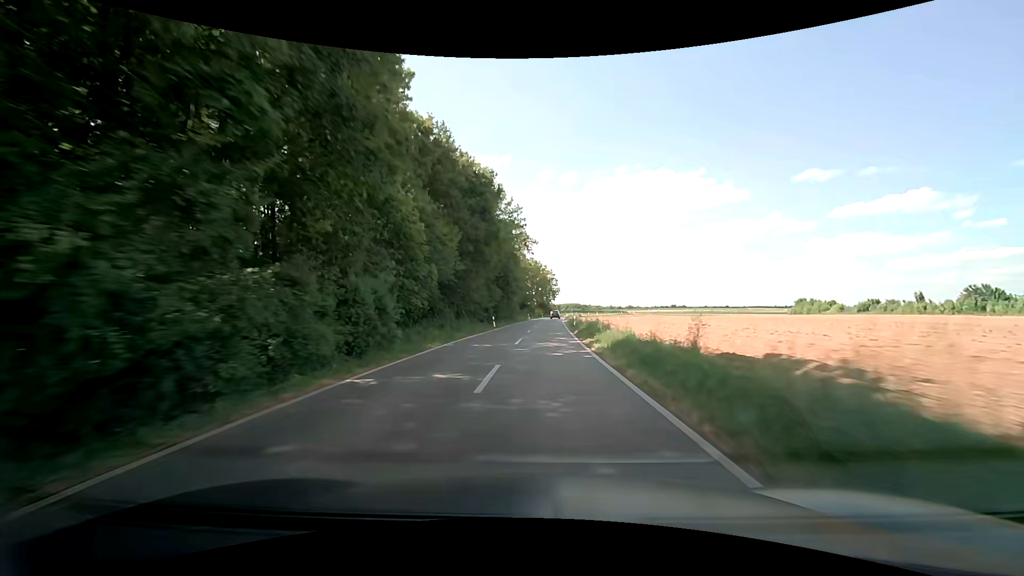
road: unclassified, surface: asphalt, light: Day
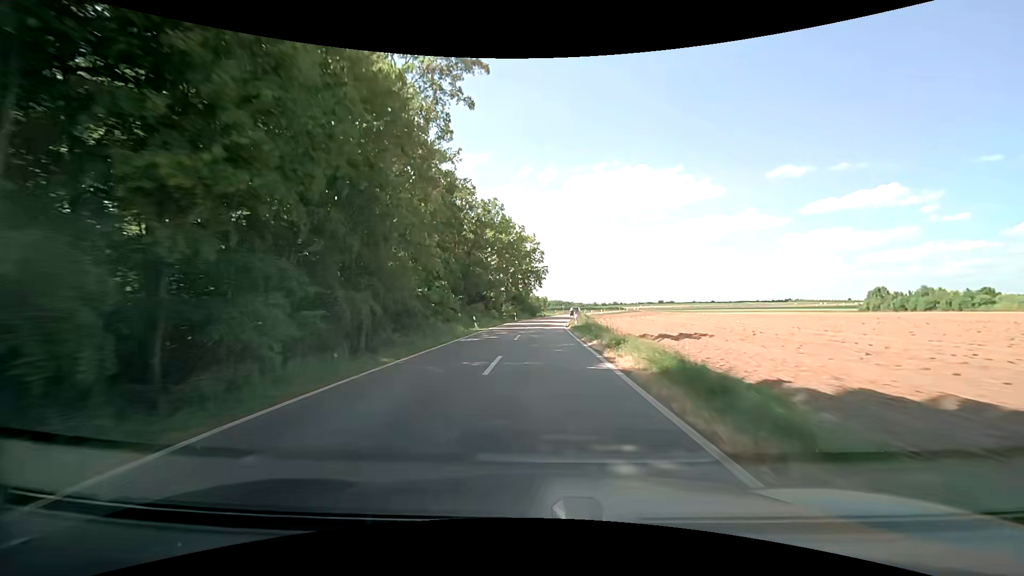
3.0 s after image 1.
(+1.8, +58.6) m; +3°
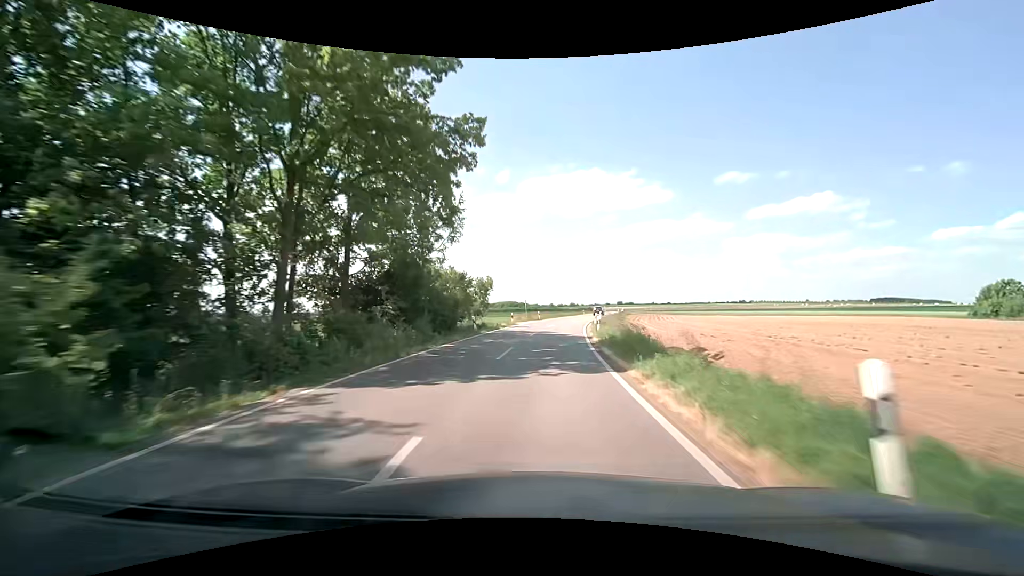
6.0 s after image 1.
(+1.7, +57.0) m; +5°
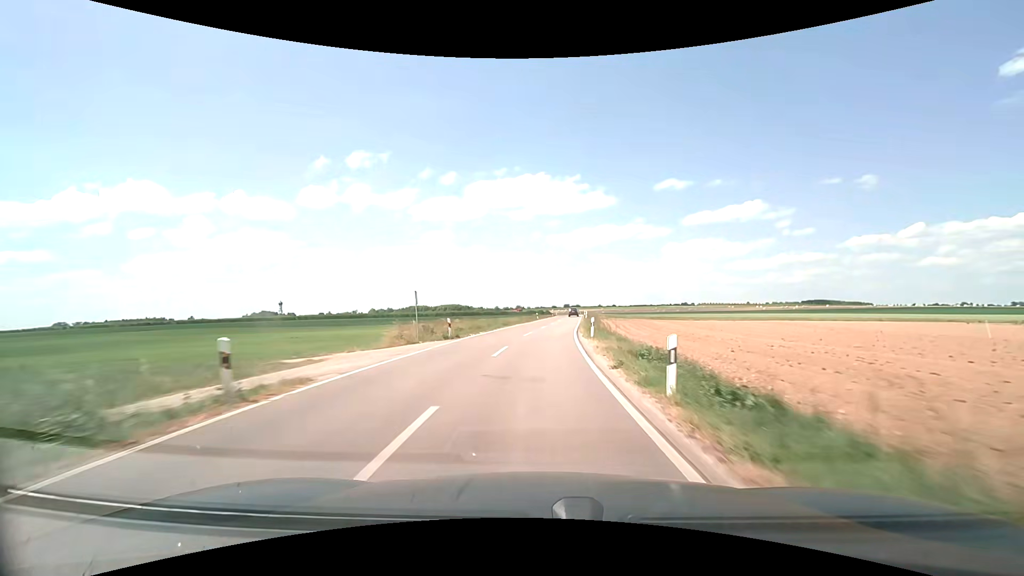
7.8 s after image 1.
(+1.8, +34.5) m; +6°
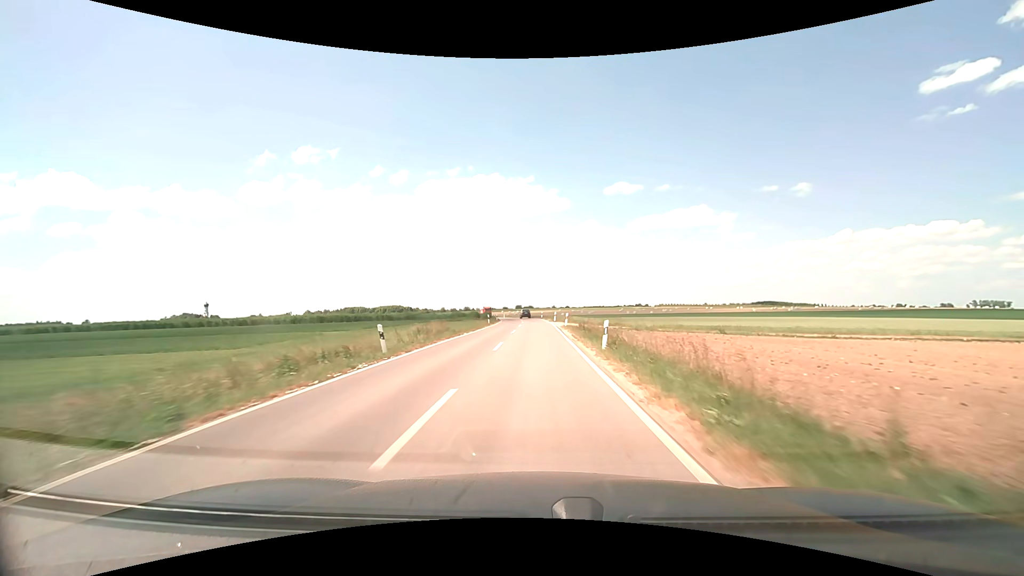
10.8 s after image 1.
(+3.5, +58.7) m; +6°
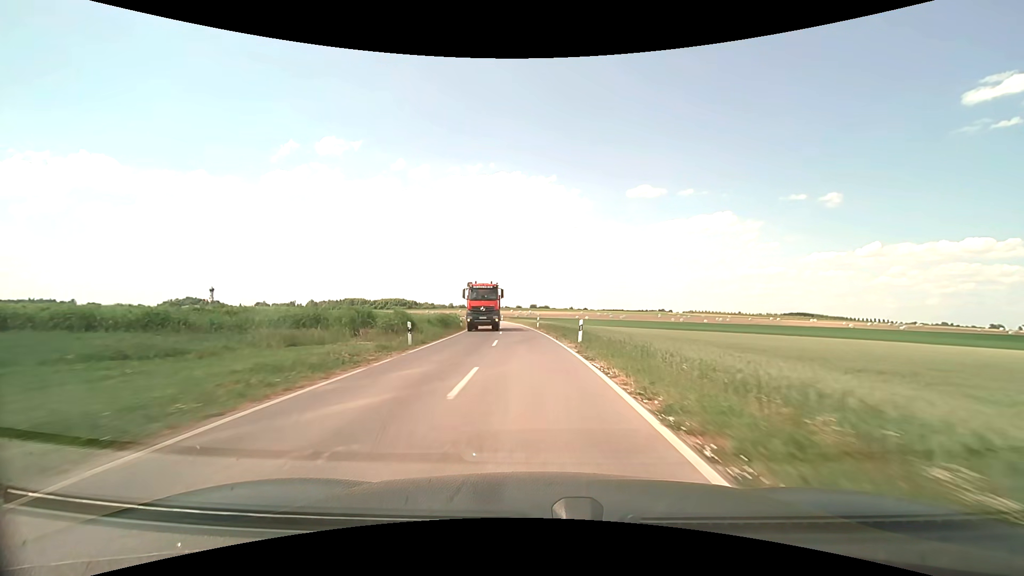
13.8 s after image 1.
(-0.4, +57.1) m; -2°
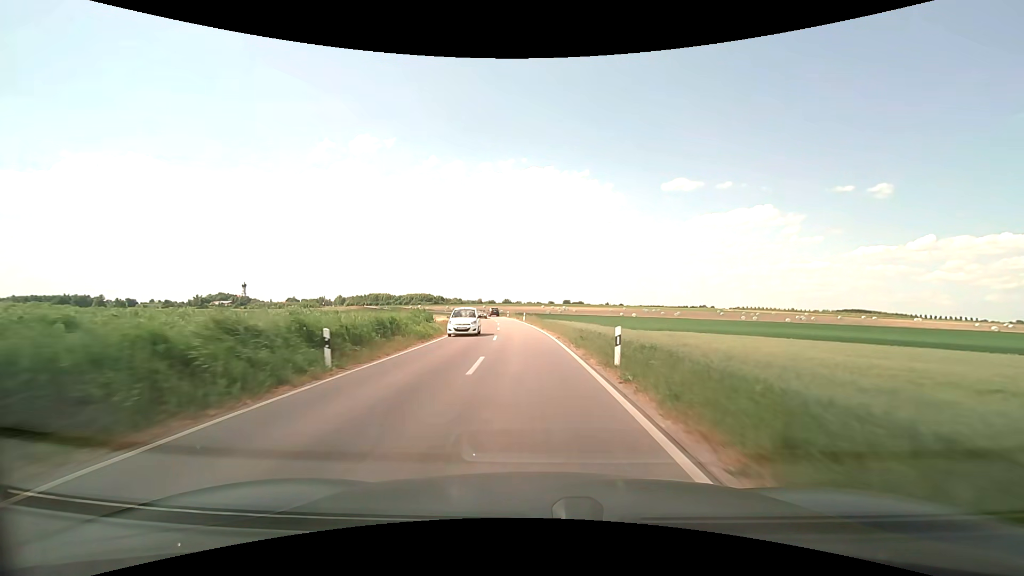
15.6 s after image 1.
(-0.9, +33.7) m; -4°
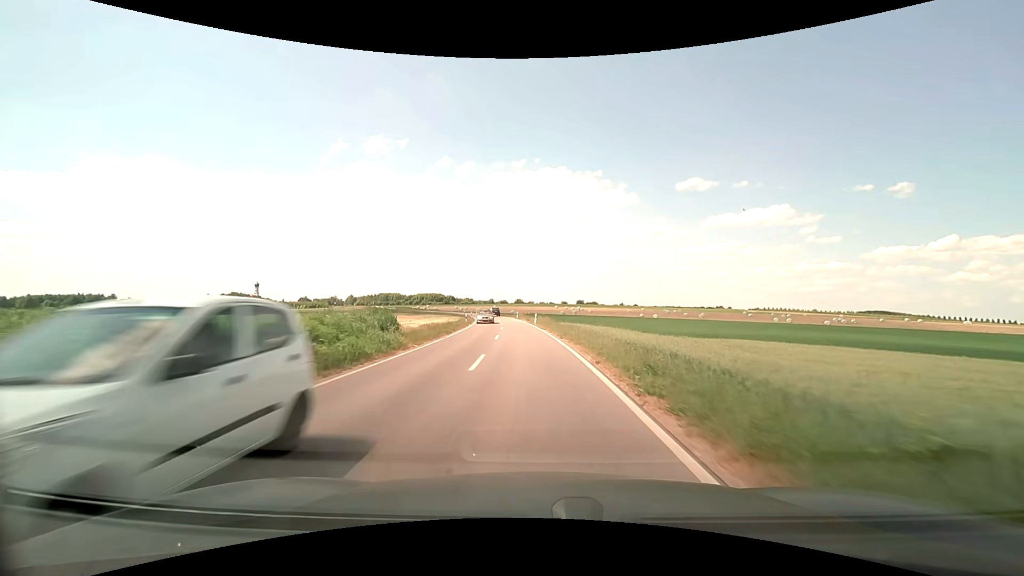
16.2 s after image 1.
(-0.1, +11.3) m; -1°
(0, +10) (0, +20) (-1, +30) (-1, +40) (-2, +50) (-3, +60) (-4, +70) (-6, +80) (-7, +90) (-9, +99) m
